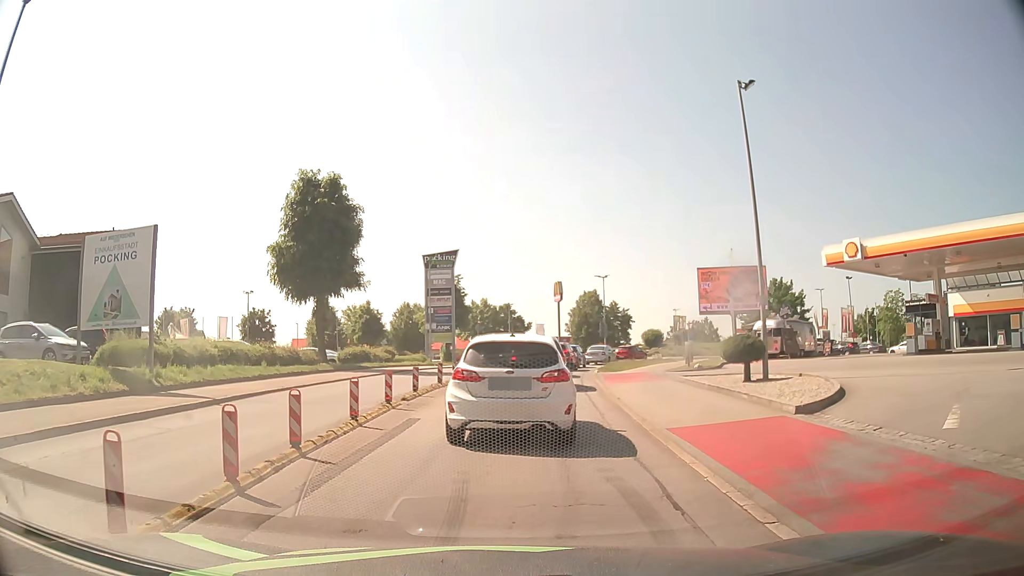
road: secondary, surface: asphalt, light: Day
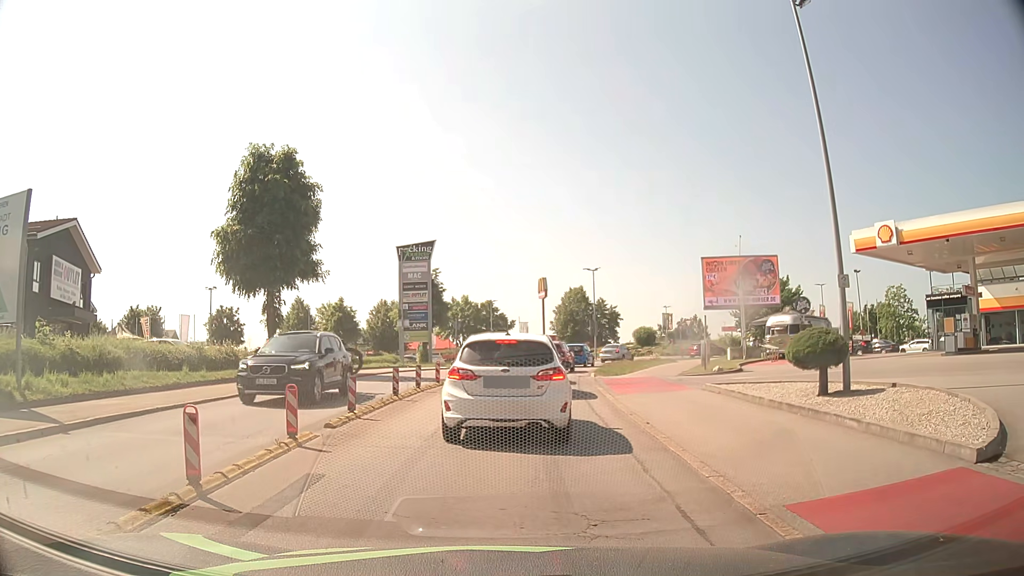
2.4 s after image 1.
(0.0, +5.3) m; +1°
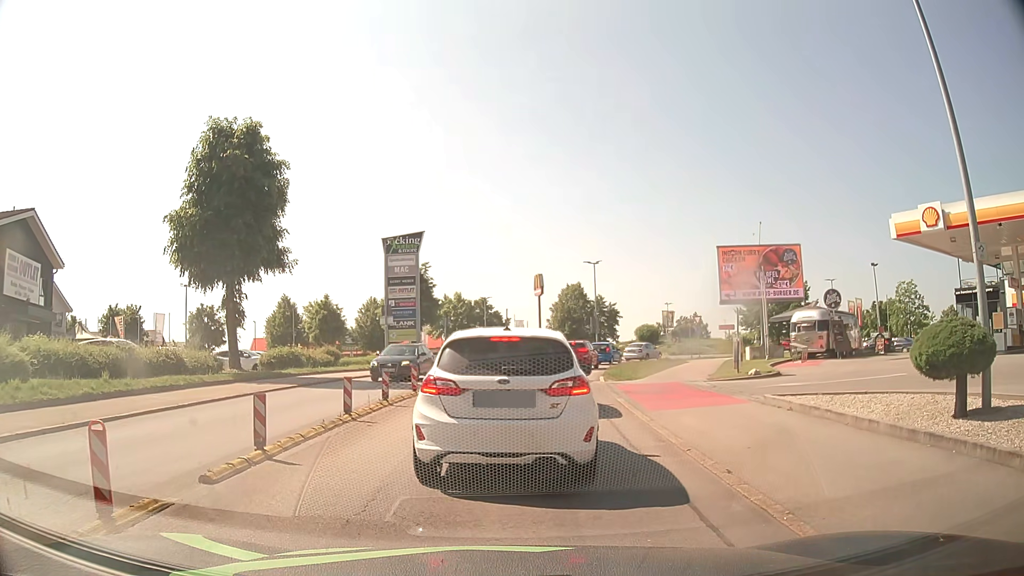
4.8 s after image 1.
(0.0, +4.3) m; -1°
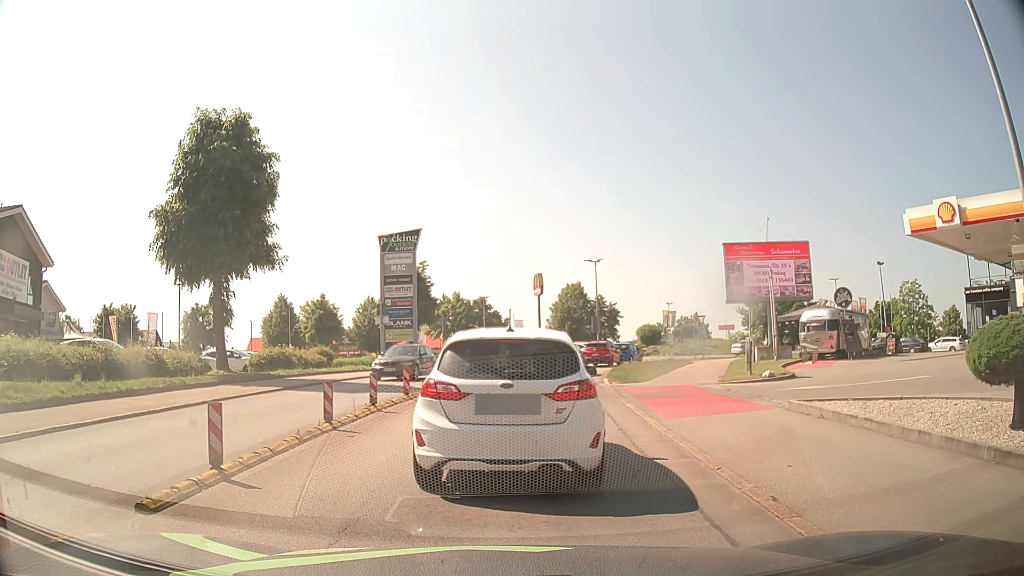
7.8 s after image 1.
(0.0, +1.2) m; 0°
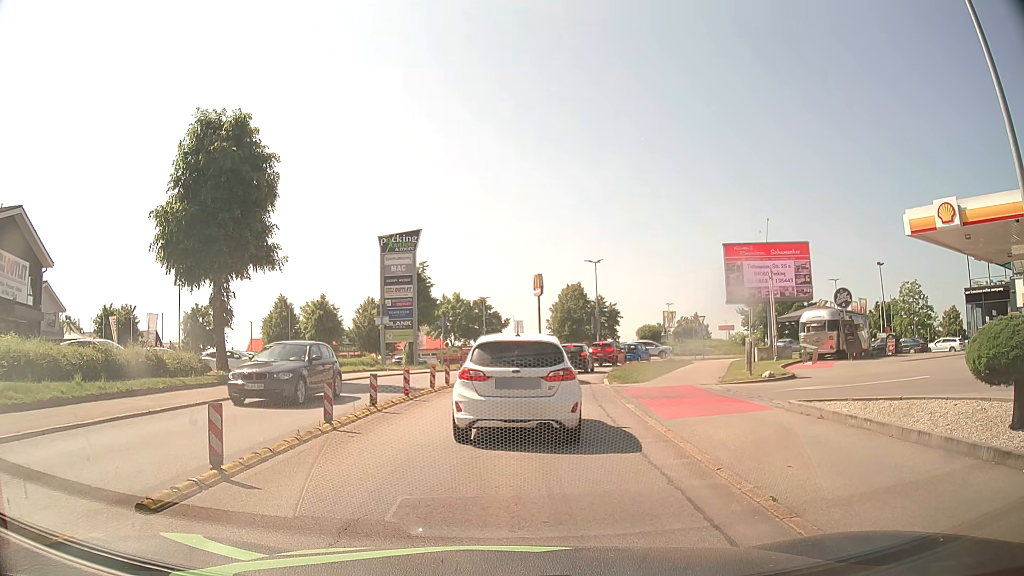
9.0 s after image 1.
(0.0, 0.0) m; 0°
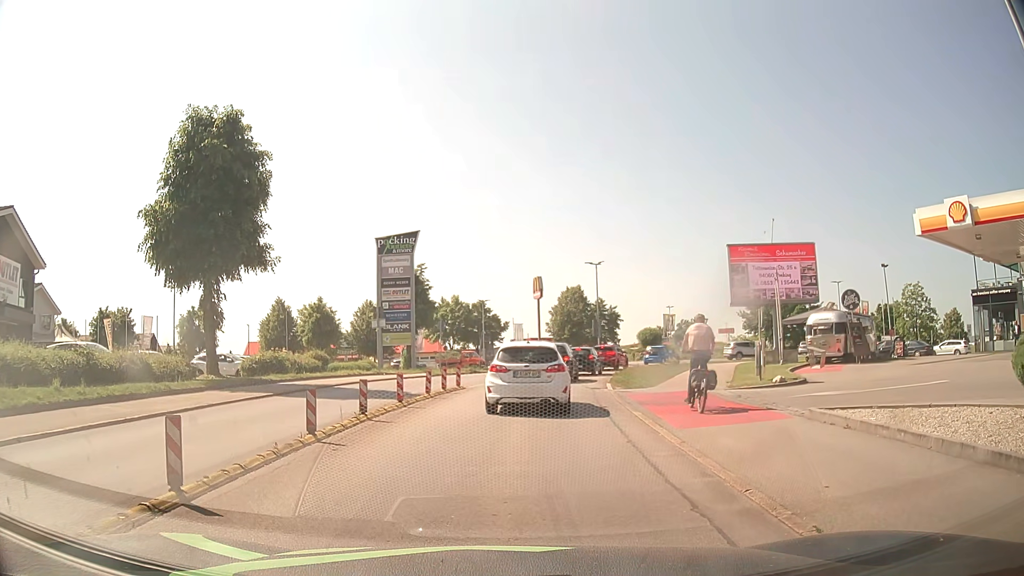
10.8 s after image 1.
(0.0, +1.0) m; 0°
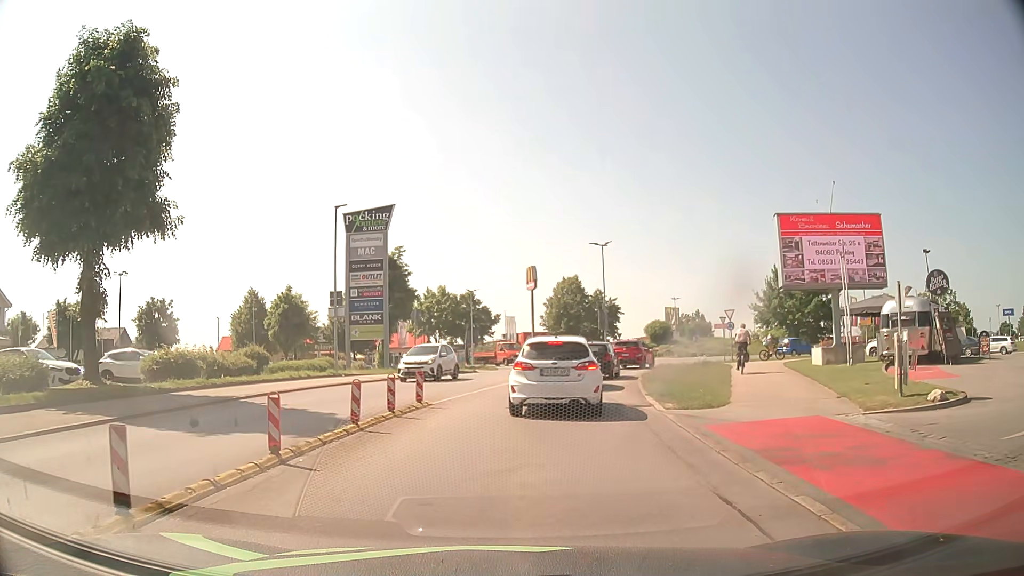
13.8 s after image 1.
(+0.2, +8.4) m; +2°
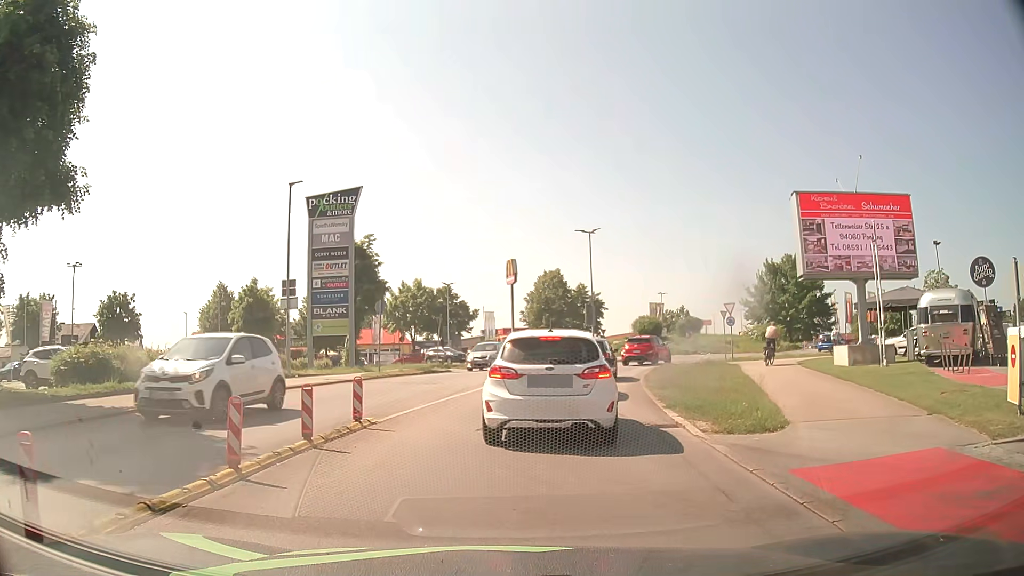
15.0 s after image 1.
(+0.1, +4.0) m; +2°
(0, +10) (+1, +20) (+4, +30) (+8, +39) (+15, +46) (+23, +51) (+29, +59) (+29, +69) (+26, +78) (+25, +88) m
